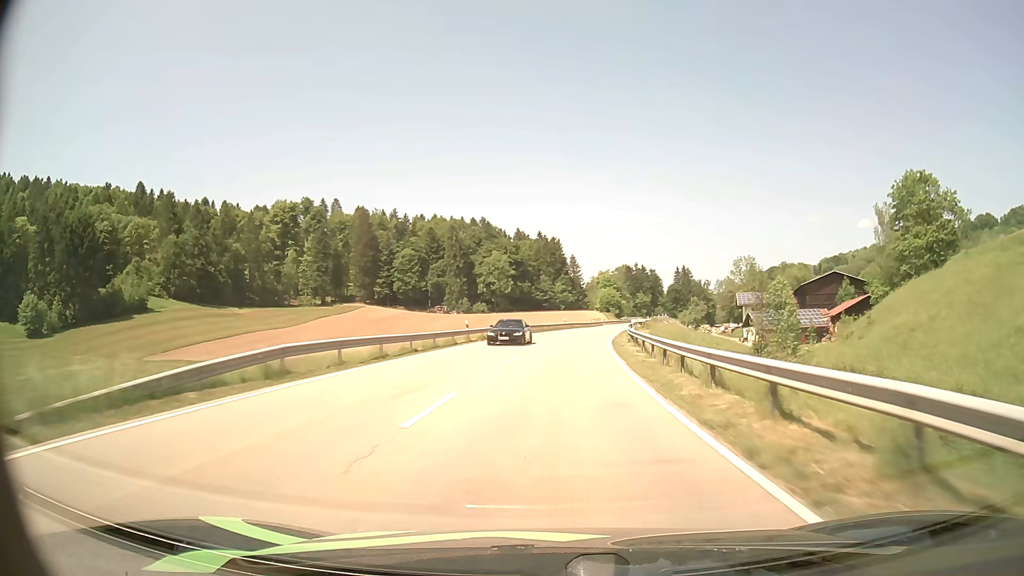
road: secondary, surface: asphalt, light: Day
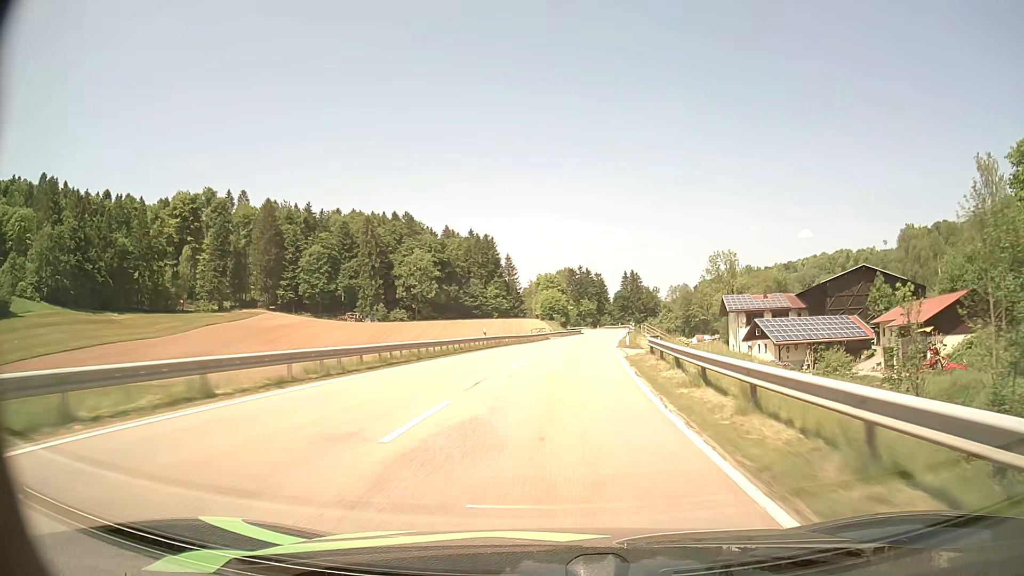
(+2.0, +39.6) m; +6°
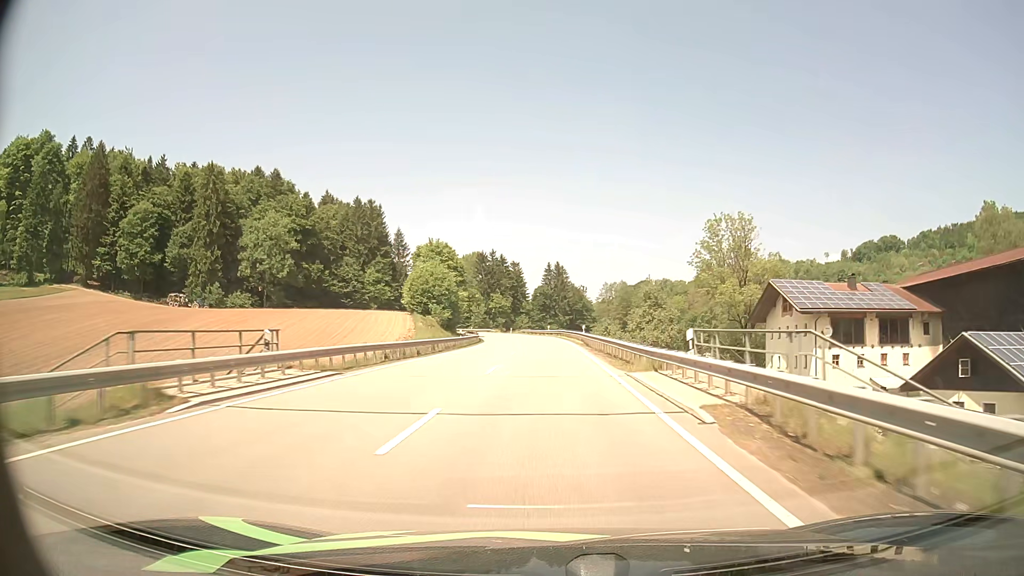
(+4.9, +64.3) m; +7°
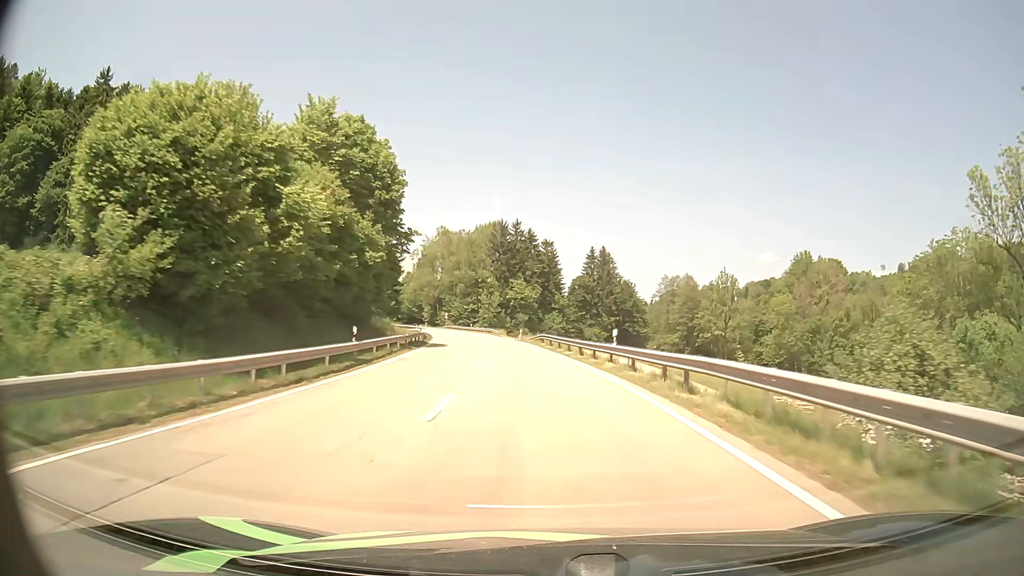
(-0.8, +63.1) m; -3°
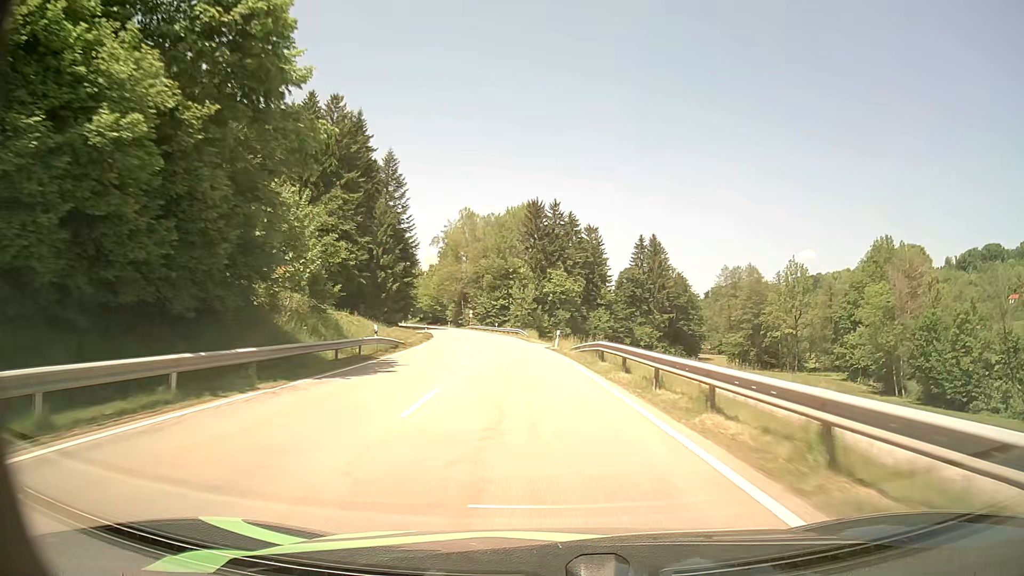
(-0.6, +25.4) m; -3°
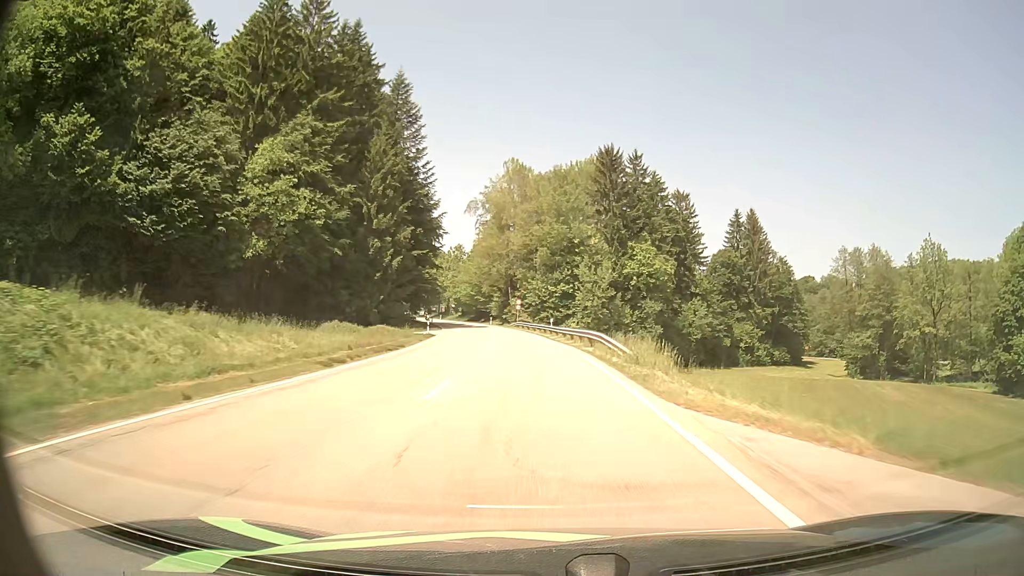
(-2.1, +38.0) m; -6°
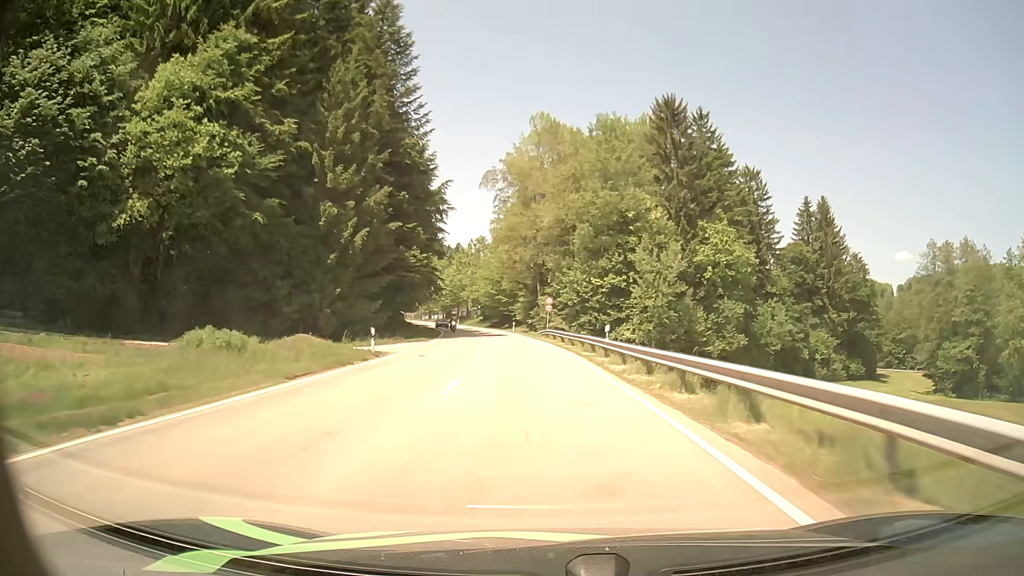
(-0.6, +23.9) m; -3°
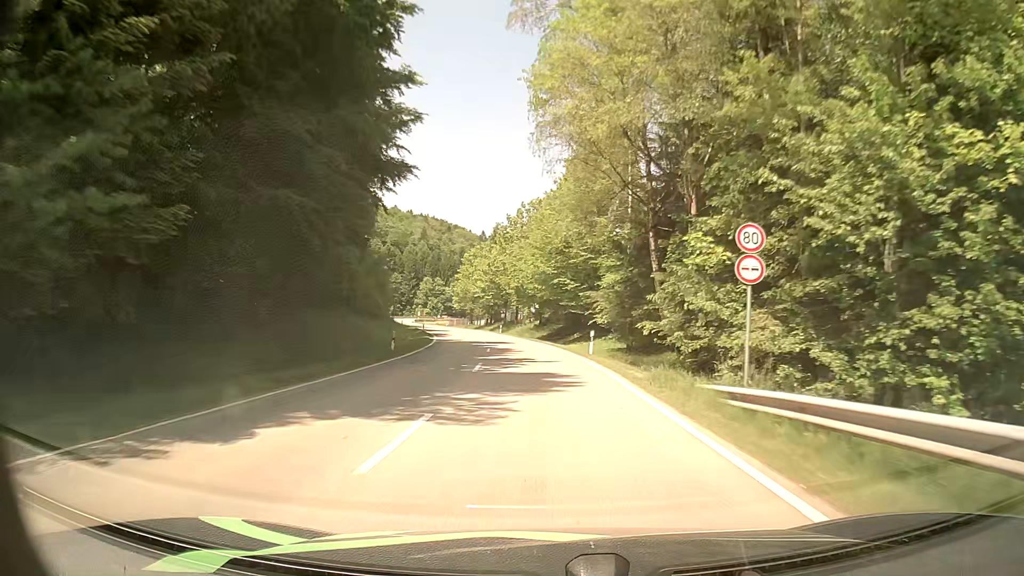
(-2.4, +45.6) m; -6°
(0, +10) (-1, +20) (-1, +30) (-2, +40) (-3, +50) (-4, +60) (-6, +70) (-8, +79) (-10, +89) (-13, +99) m
